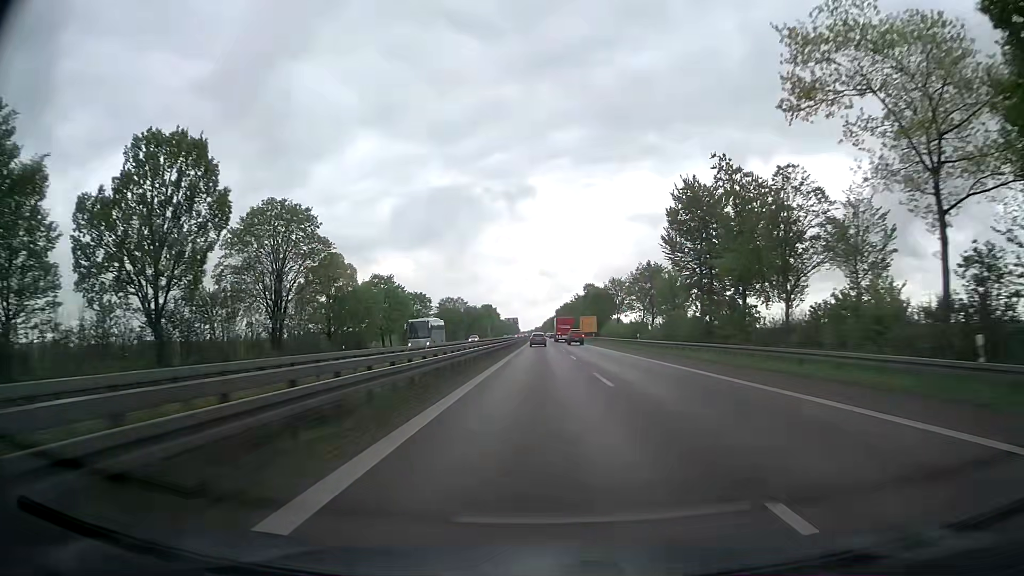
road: trunk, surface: asphalt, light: Day
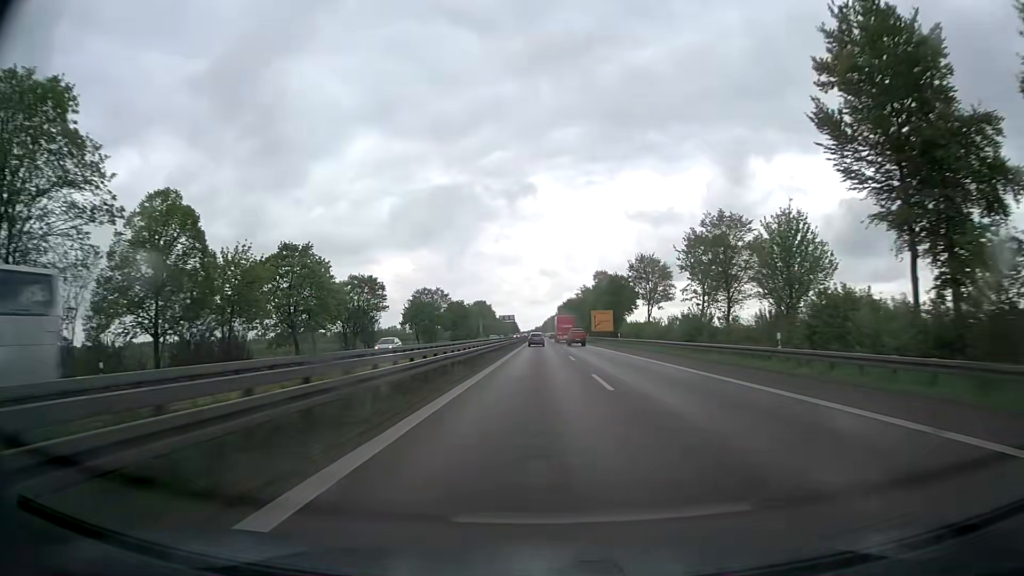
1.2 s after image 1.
(0.0, +37.2) m; 0°
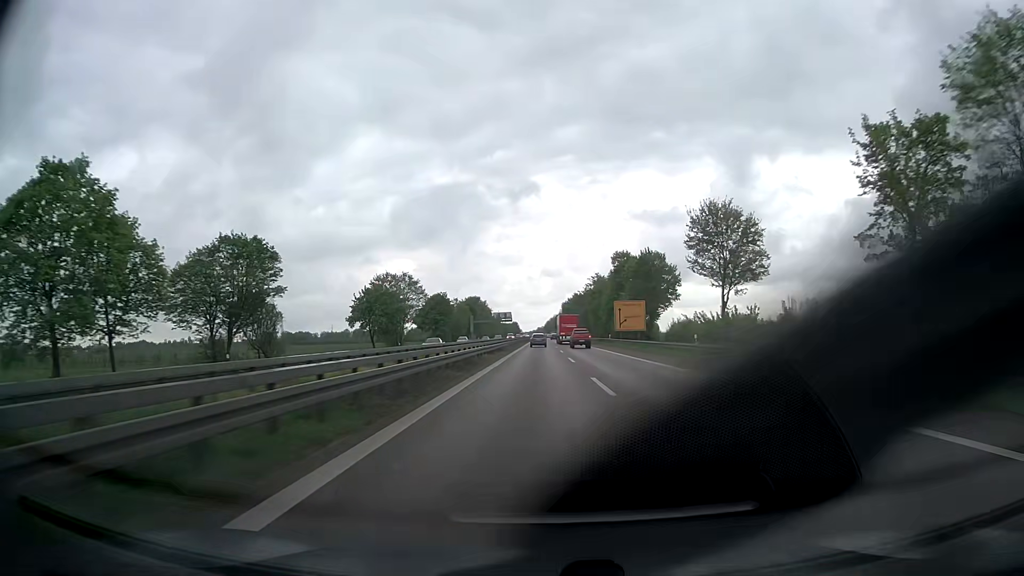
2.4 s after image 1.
(-0.2, +37.2) m; 0°
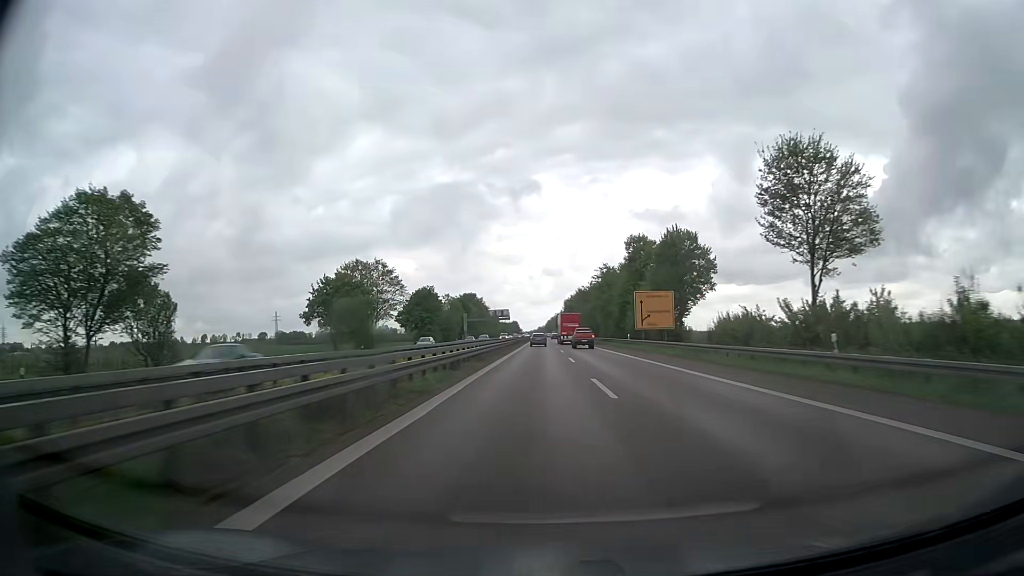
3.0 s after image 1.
(-0.1, +18.6) m; 0°
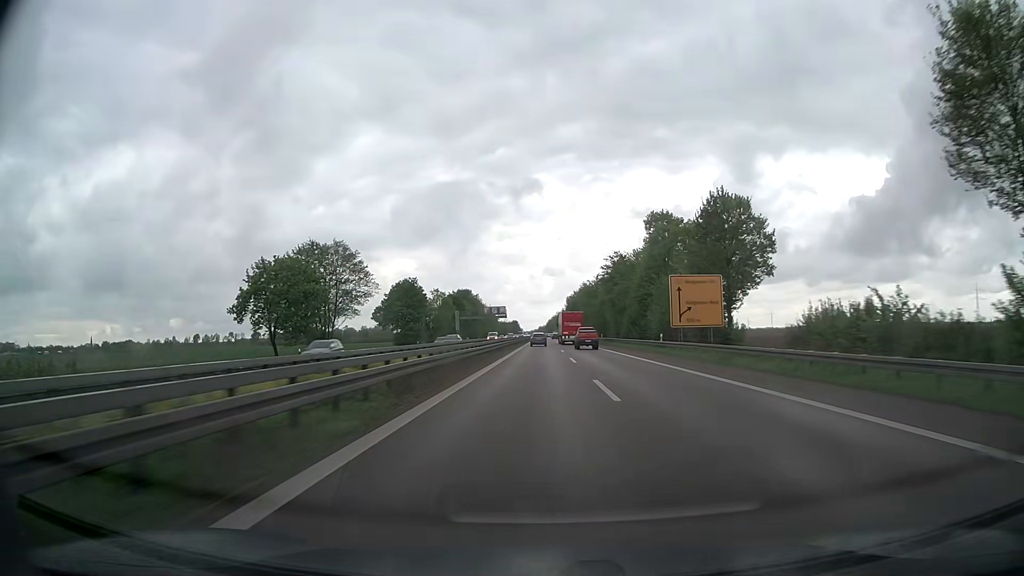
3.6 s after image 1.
(0.0, +18.6) m; 0°
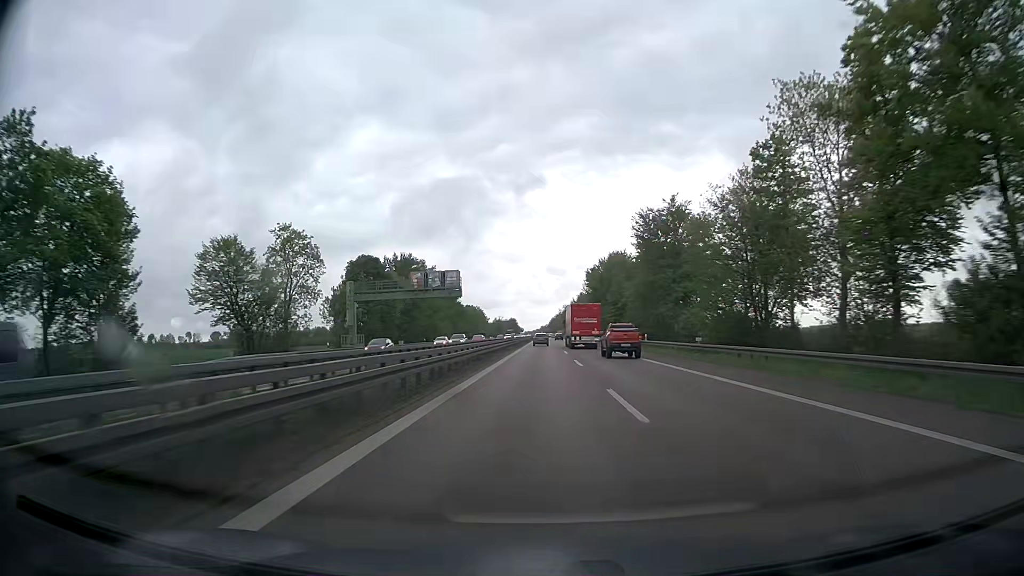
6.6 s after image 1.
(-0.1, +93.1) m; 0°
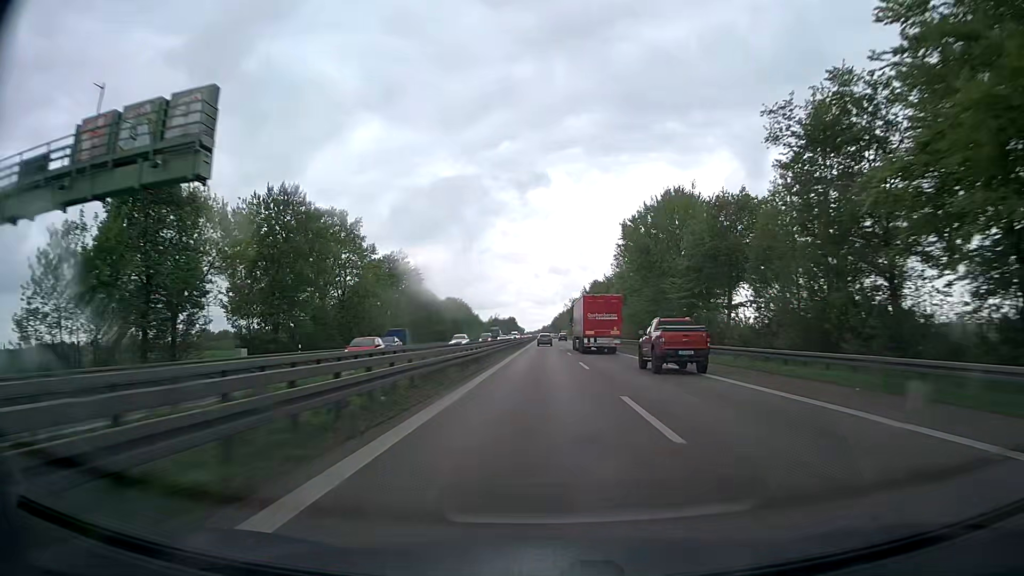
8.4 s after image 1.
(+0.1, +55.9) m; 0°
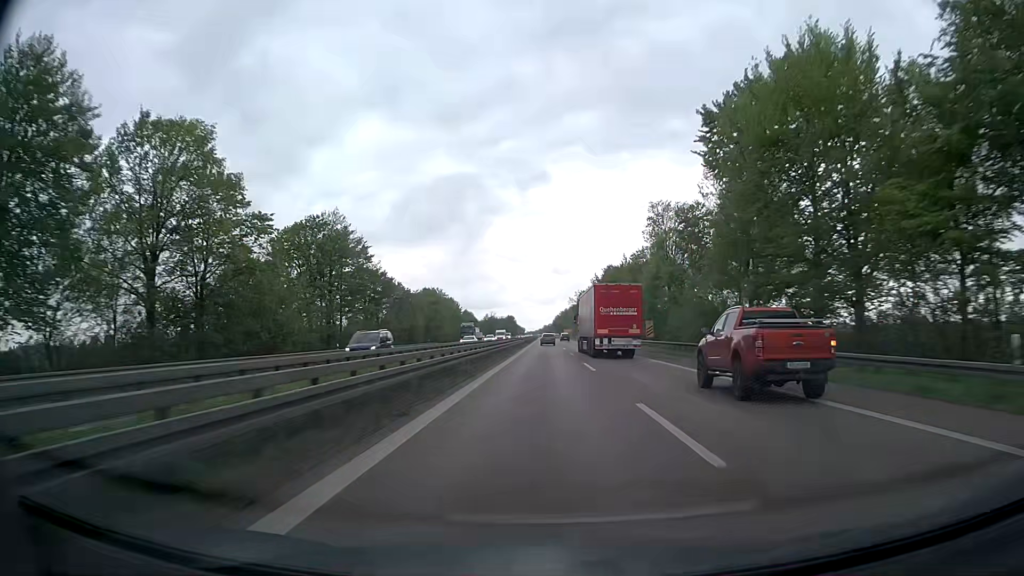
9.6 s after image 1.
(0.0, +37.5) m; 0°
(0, +10) (0, +20) (0, +30) (0, +40) (0, +50) (0, +60) (0, +70) (0, +80) (0, +90) (0, +100) m
